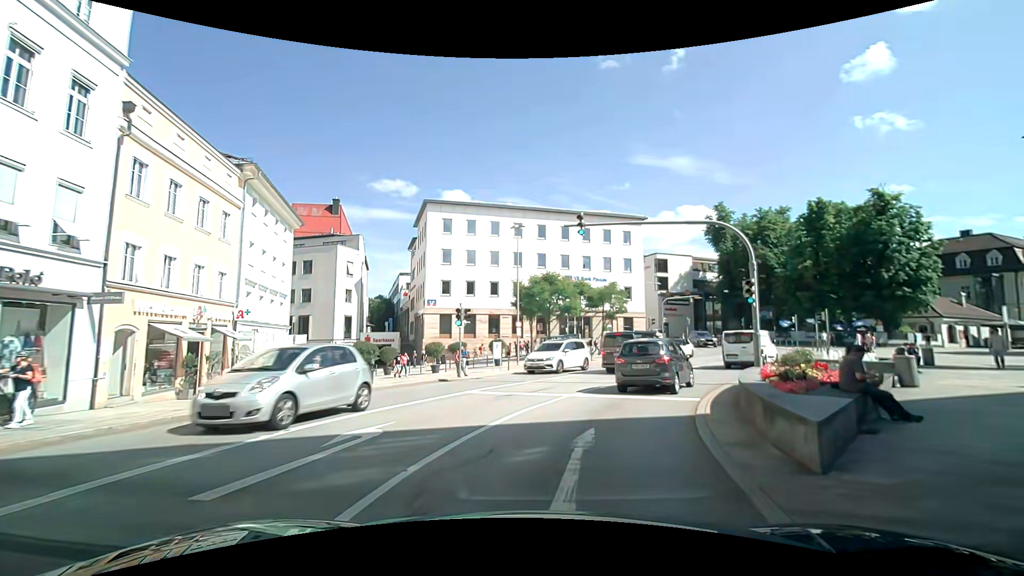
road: primary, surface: asphalt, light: Day
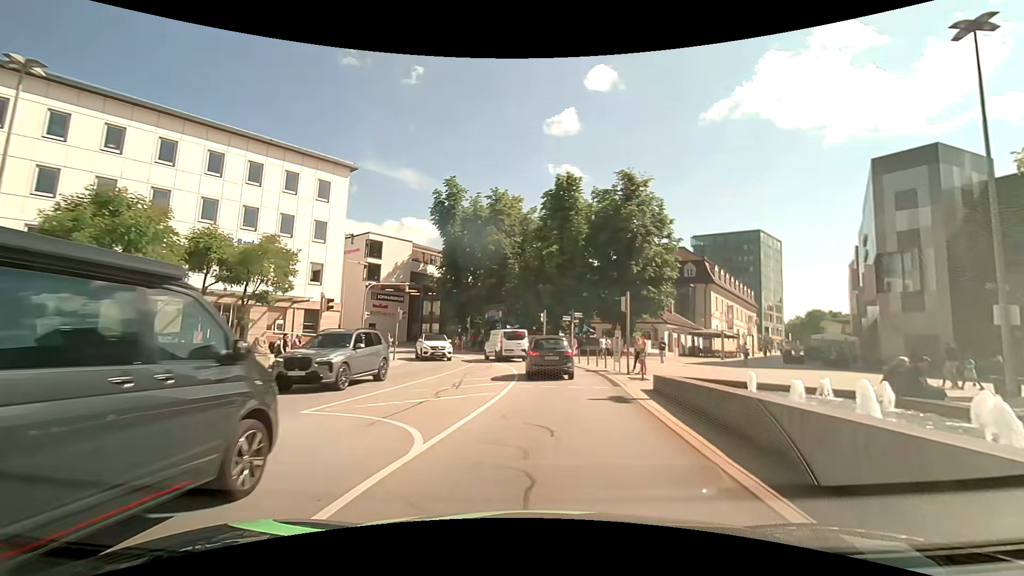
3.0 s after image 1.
(+5.7, +21.1) m; +31°
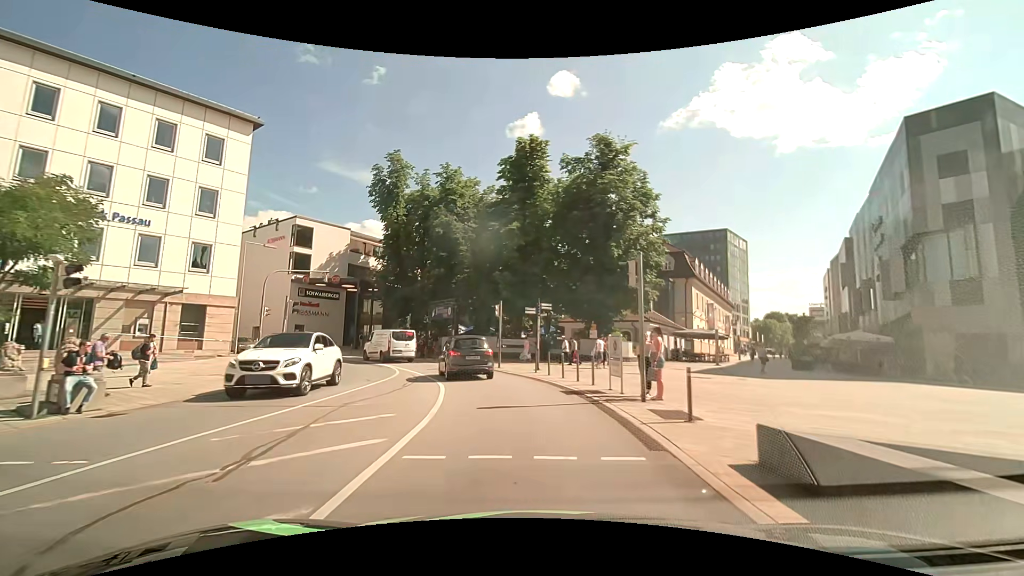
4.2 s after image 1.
(+0.6, +9.5) m; +6°
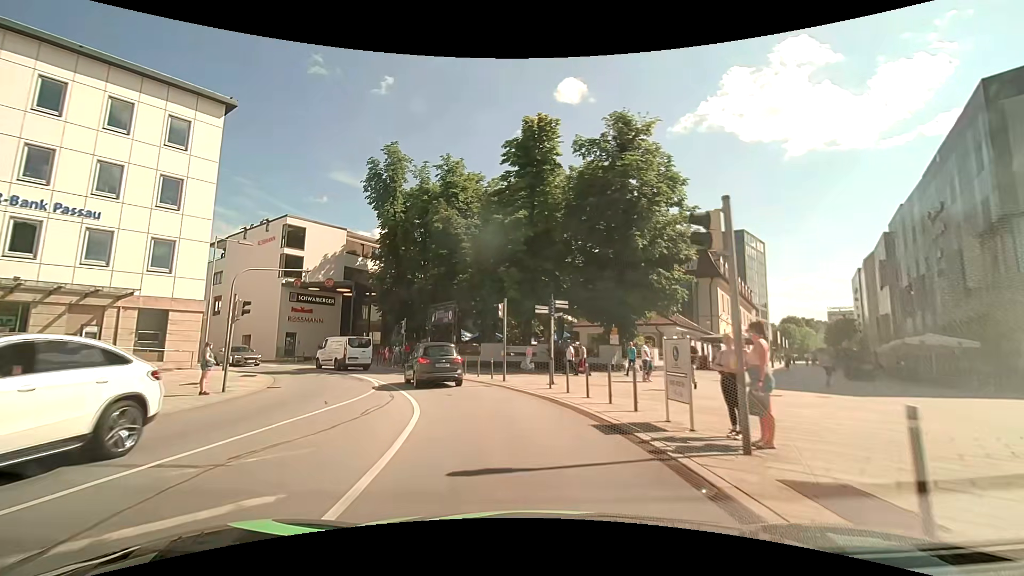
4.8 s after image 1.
(0.0, +4.7) m; -2°
